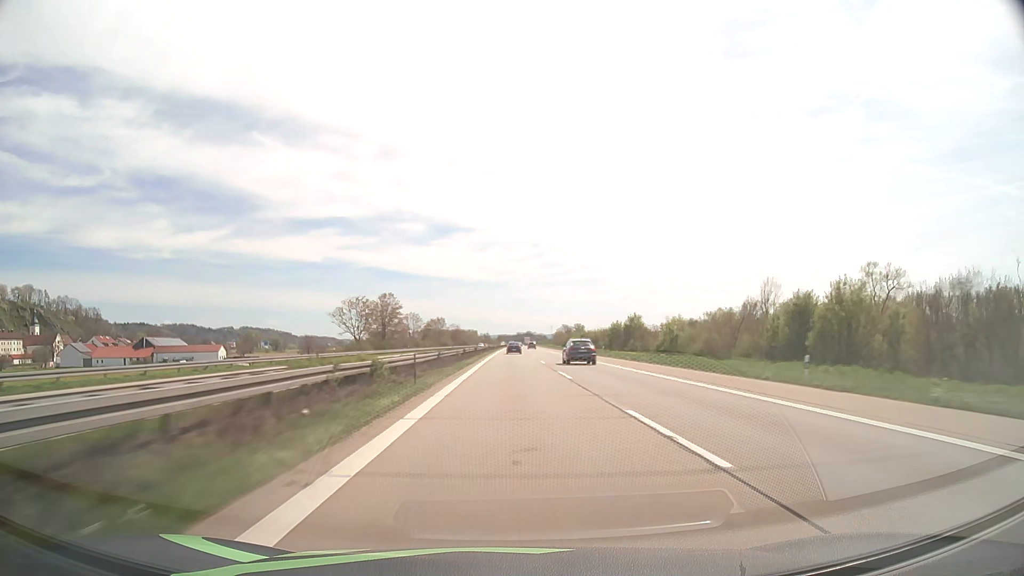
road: motorway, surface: asphalt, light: Day
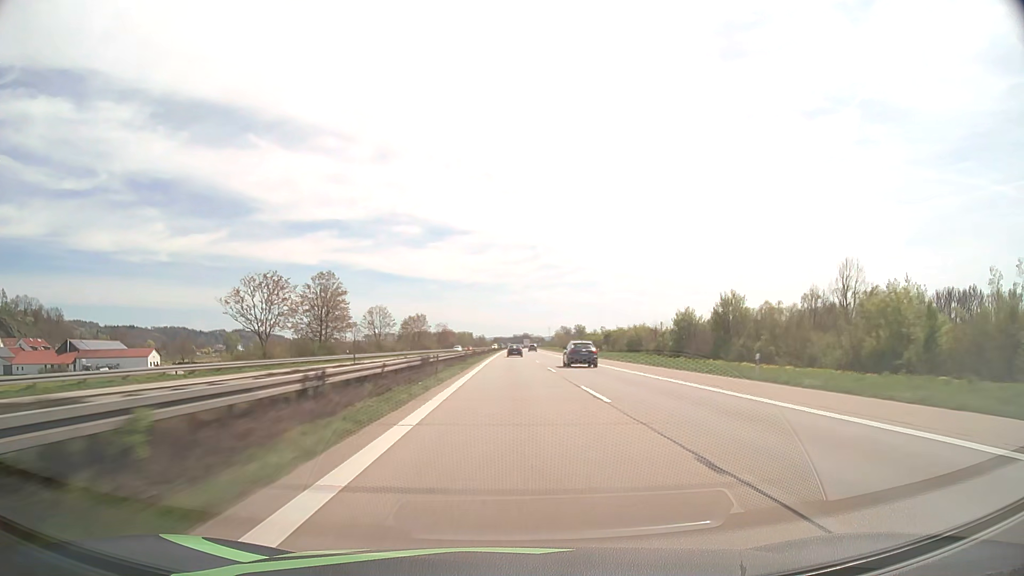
(+0.2, +45.7) m; 0°
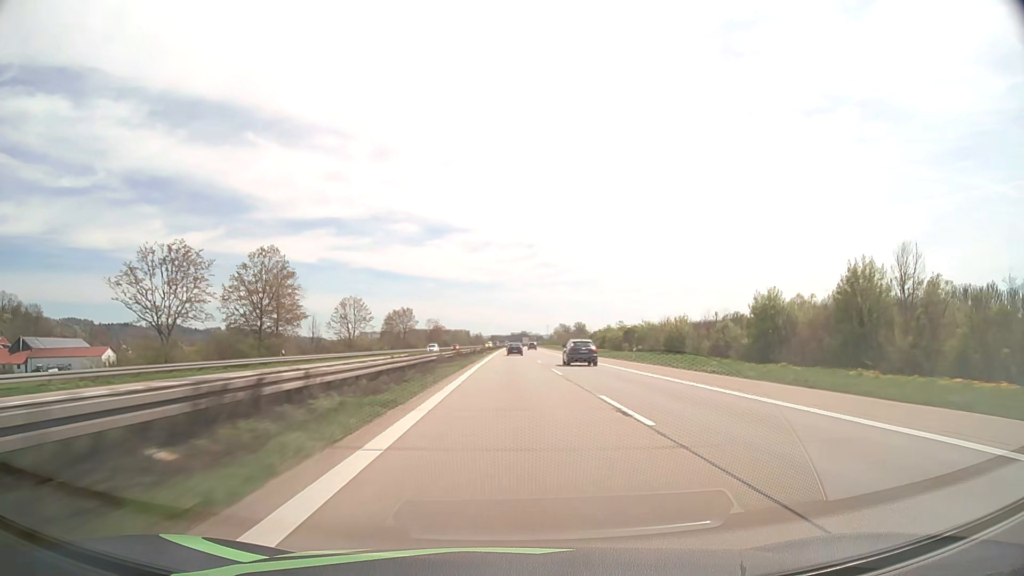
(0.0, +22.7) m; 0°
(0, +10) (0, +20) (0, +30) (0, +40) (0, +50) (0, +60) (0, +70) (0, +80) (0, +90) (+1, +100) m
